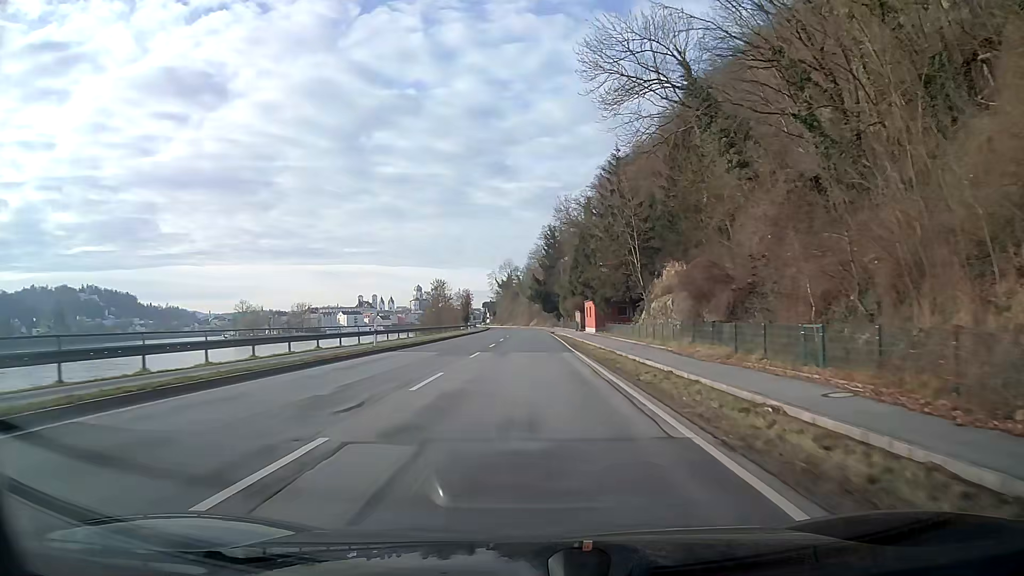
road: primary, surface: asphalt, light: Day
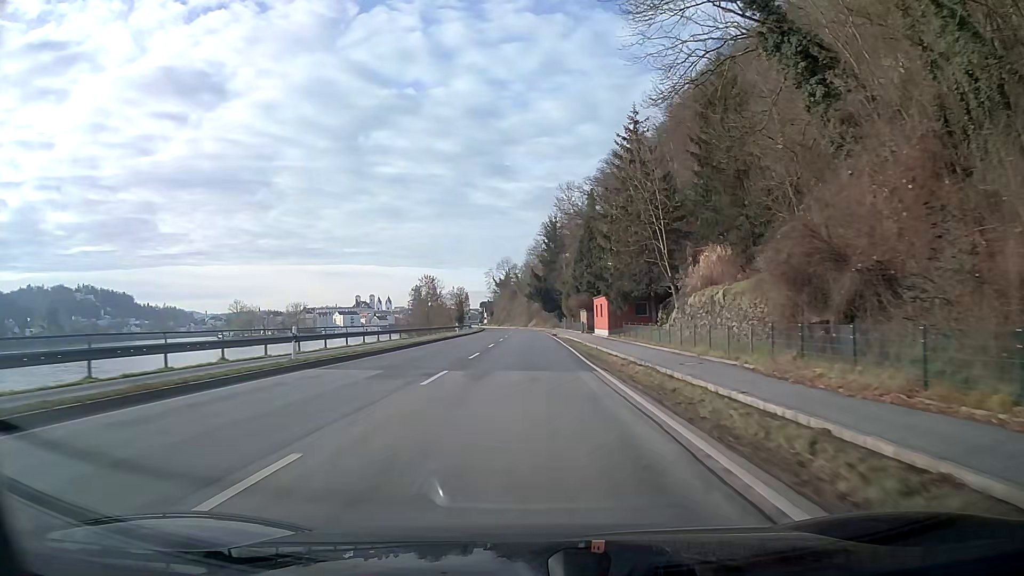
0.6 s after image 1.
(0.0, +10.8) m; 0°
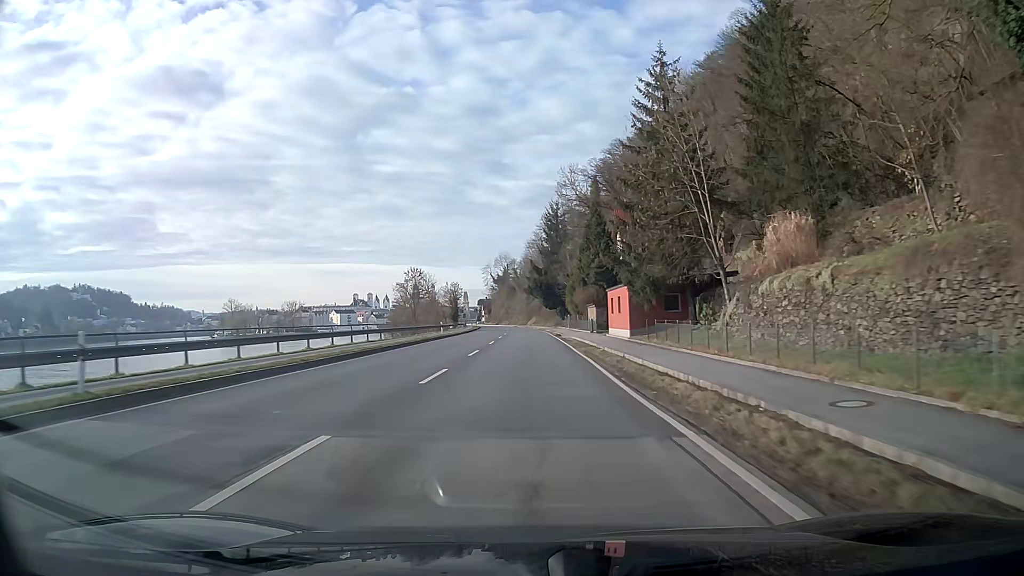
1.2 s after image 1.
(0.0, +10.8) m; 0°
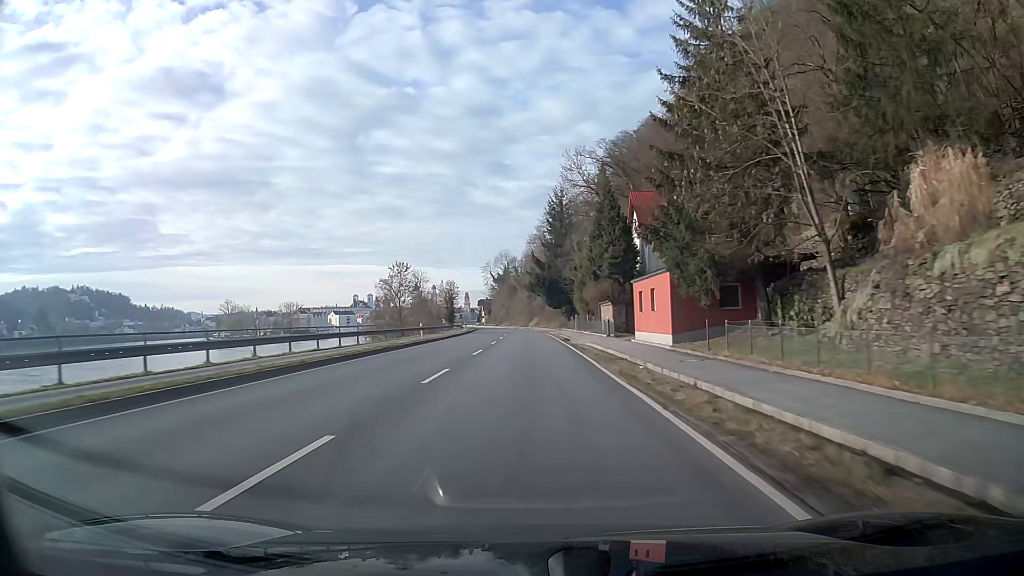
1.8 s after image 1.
(0.0, +10.8) m; 0°
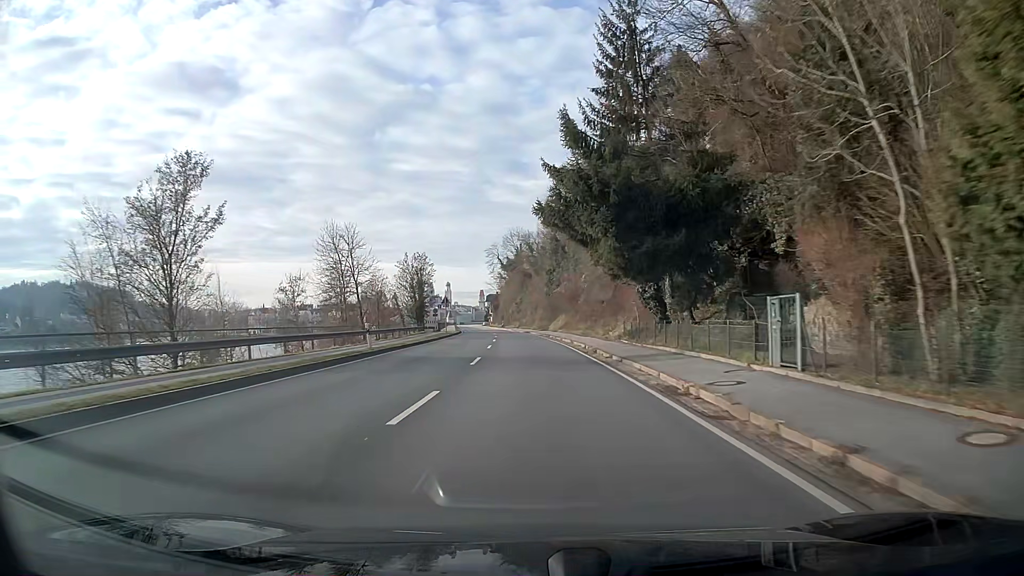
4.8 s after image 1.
(-0.5, +53.9) m; -1°
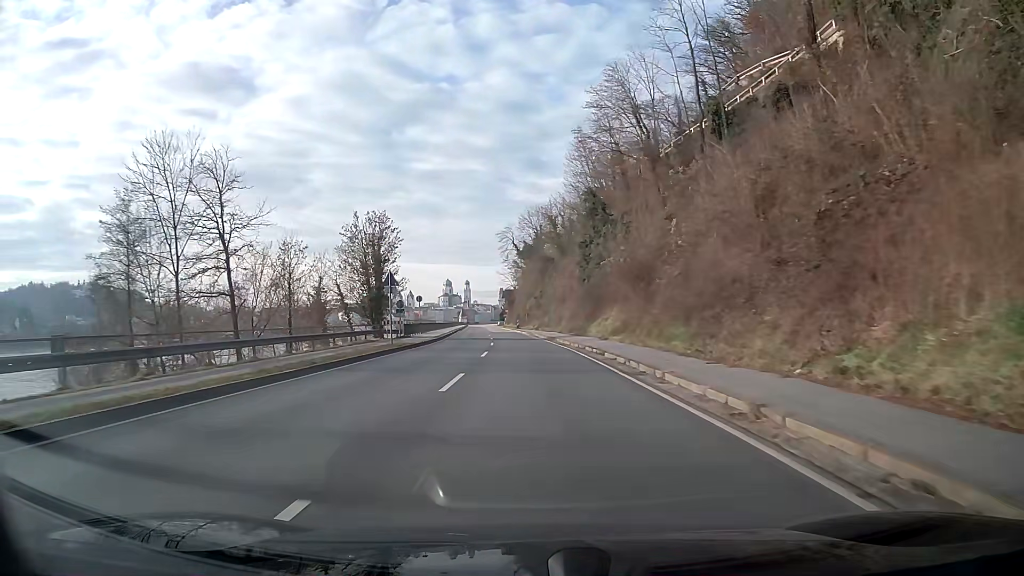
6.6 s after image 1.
(-0.5, +31.8) m; -2°
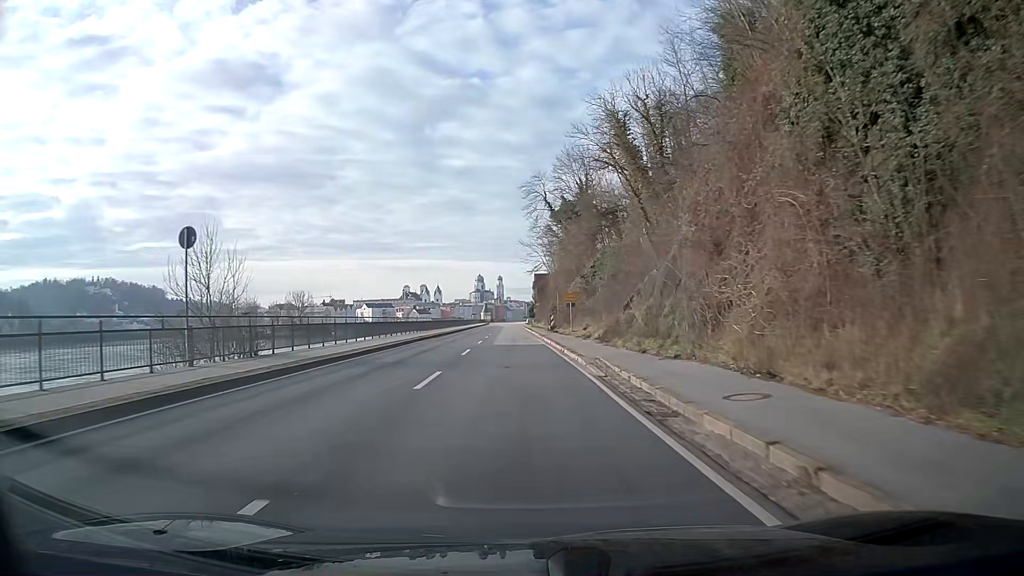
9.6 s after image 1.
(-1.0, +48.3) m; -3°
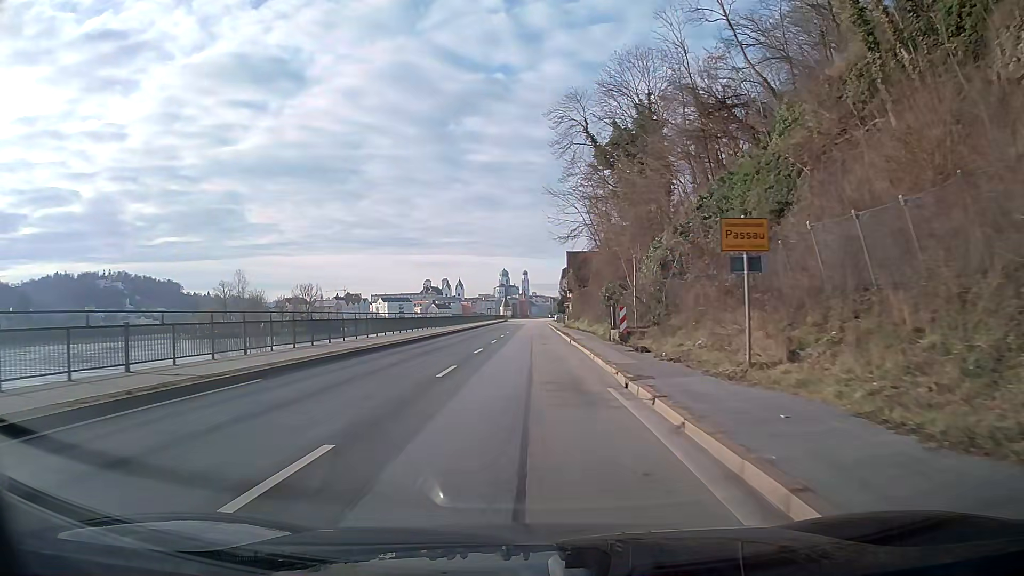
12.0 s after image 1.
(-0.6, +33.7) m; -2°
(0, +10) (0, +20) (0, +30) (0, +40) (0, +50) (0, +60) (0, +70) (0, +80) (0, +90) (0, +100) m
